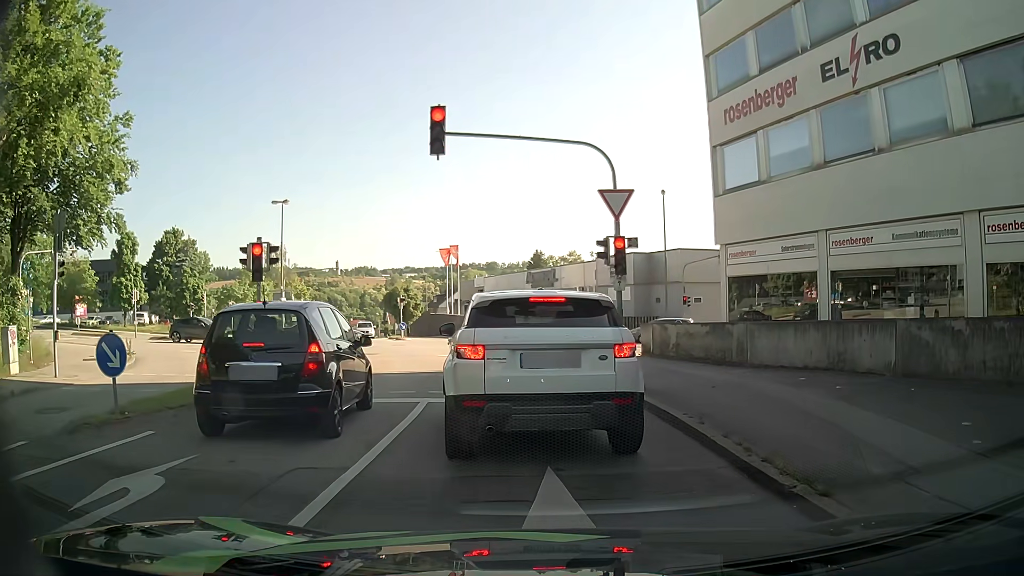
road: residential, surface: asphalt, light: Day
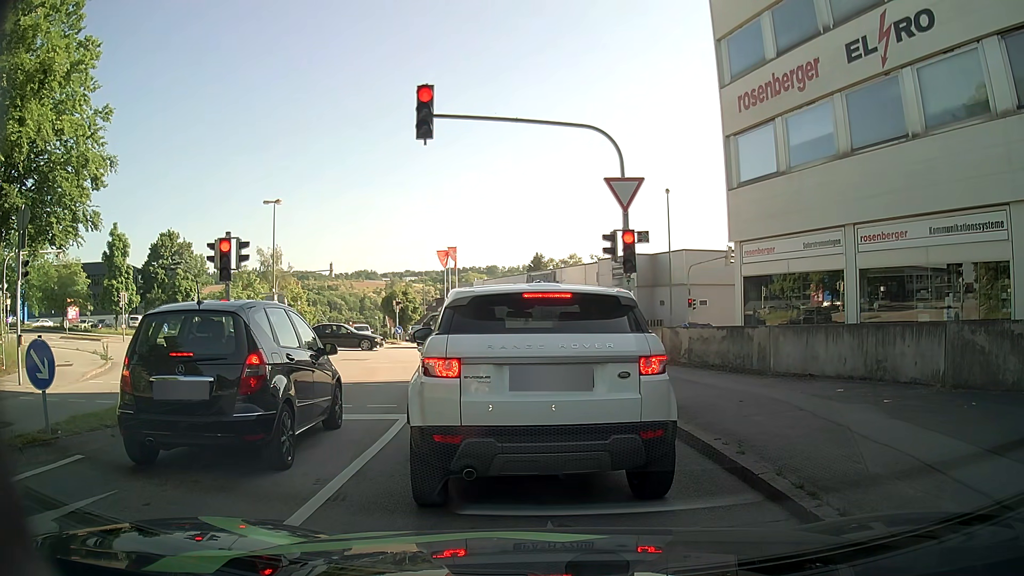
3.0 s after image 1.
(0.0, +1.5) m; +1°
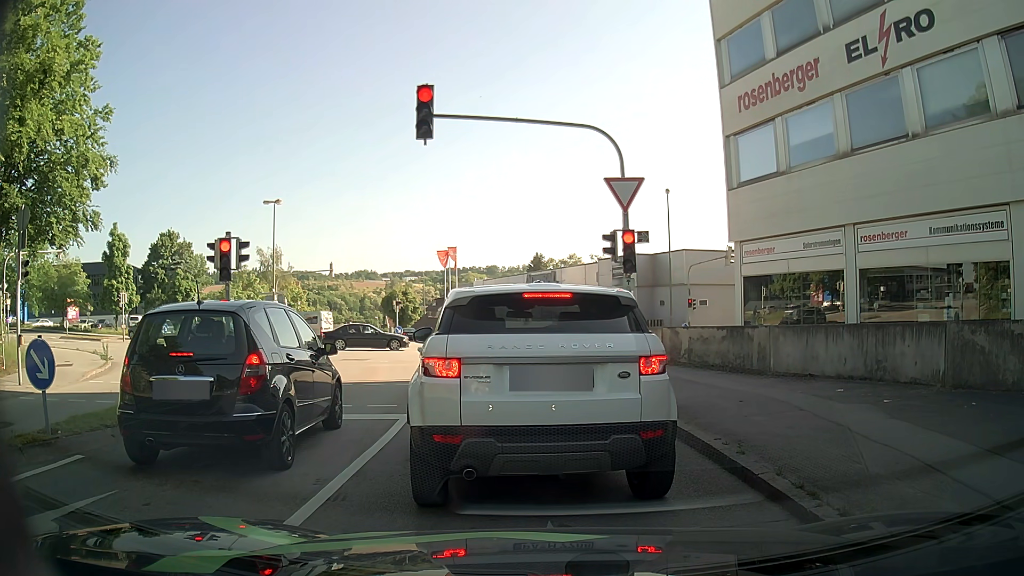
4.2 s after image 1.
(0.0, 0.0) m; 0°
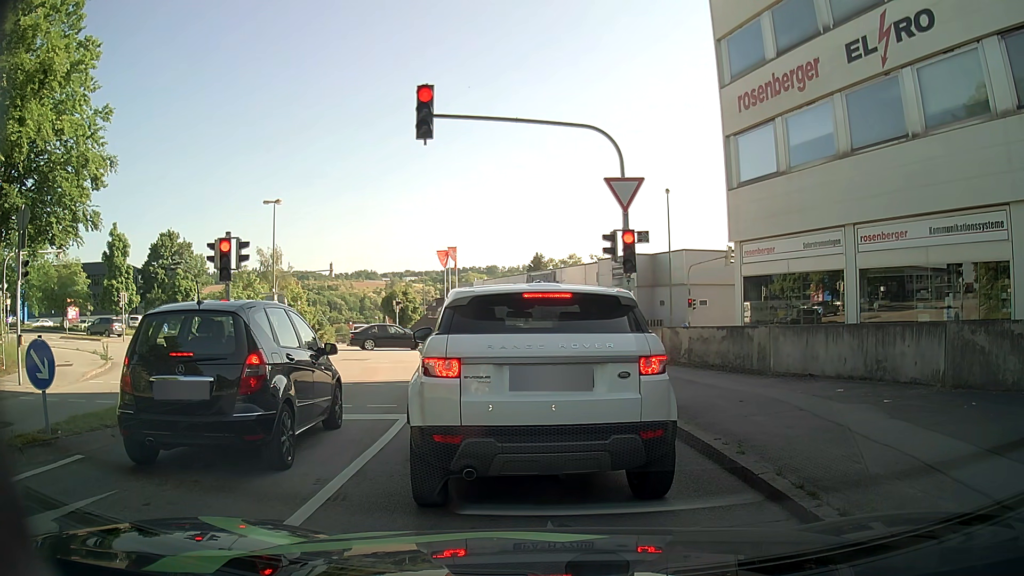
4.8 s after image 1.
(0.0, 0.0) m; 0°
